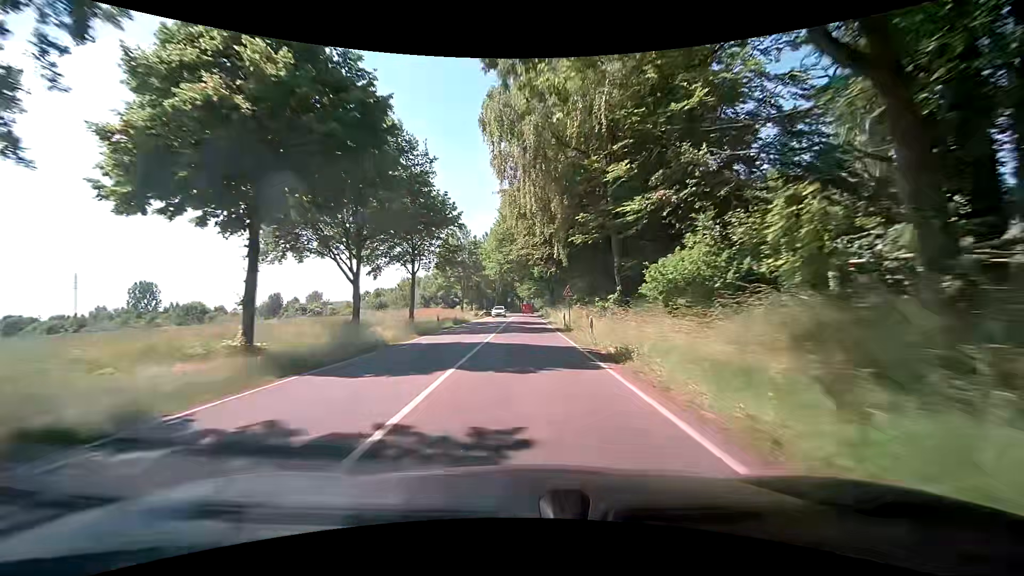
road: secondary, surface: asphalt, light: Day
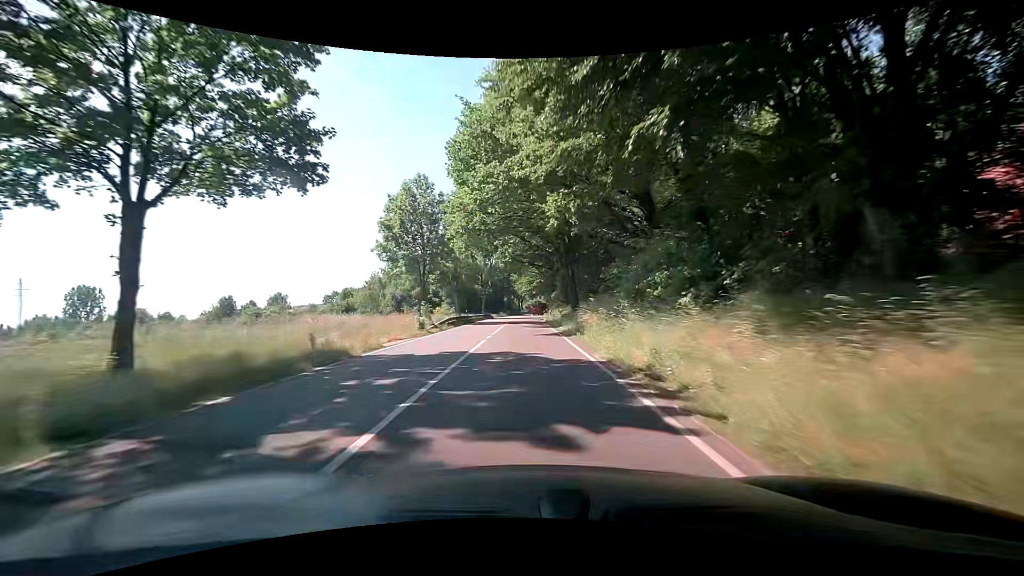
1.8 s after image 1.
(+0.3, +31.6) m; +1°
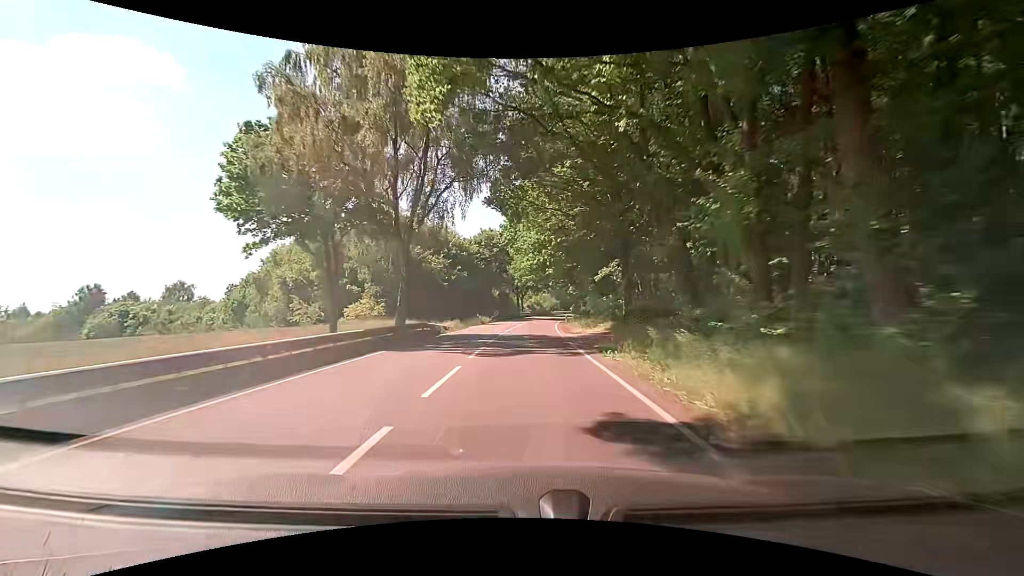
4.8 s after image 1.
(-0.8, +51.6) m; -1°
